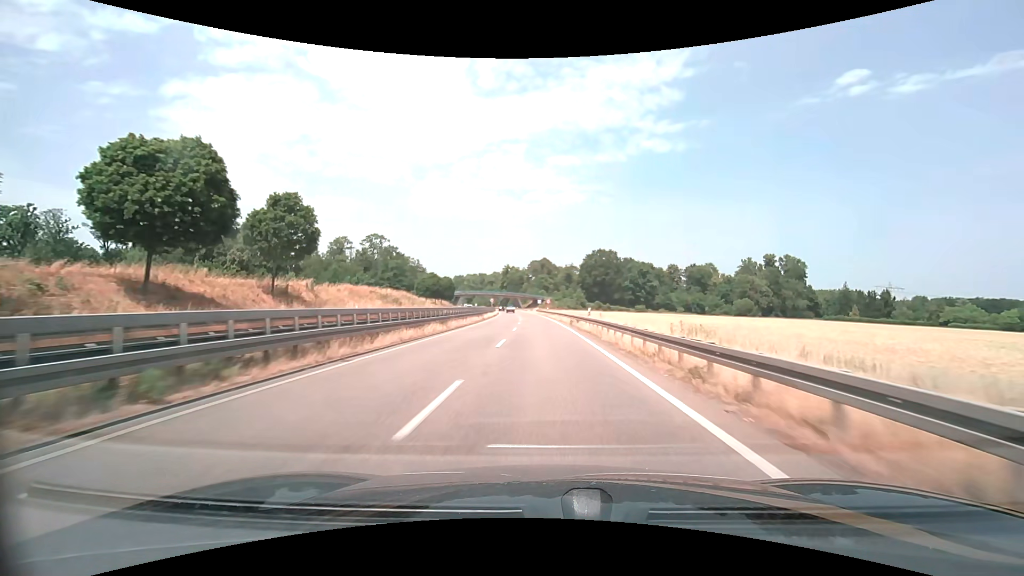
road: trunk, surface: asphalt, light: Day
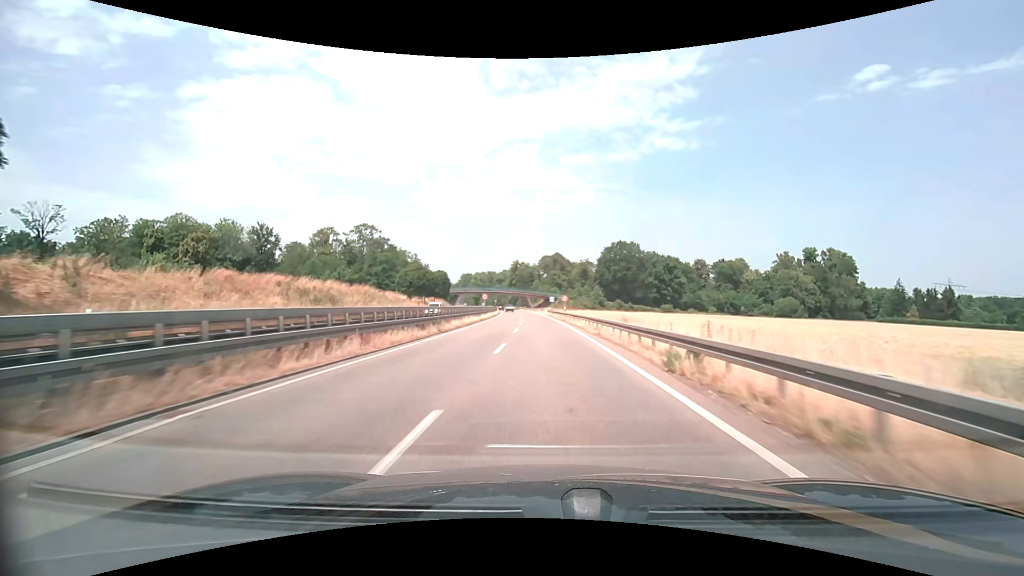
(-0.3, +26.5) m; -1°
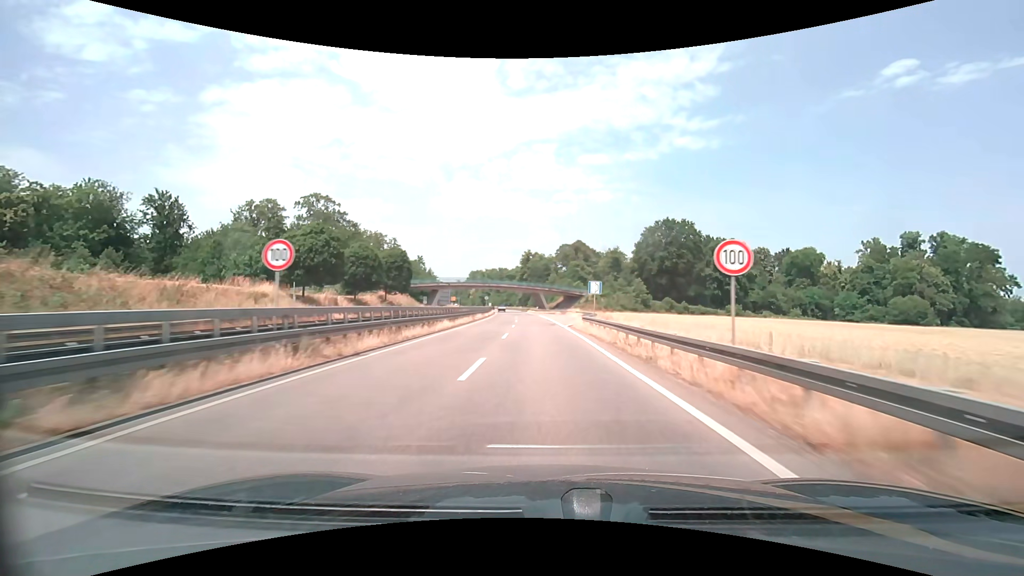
(-1.0, +52.9) m; -2°
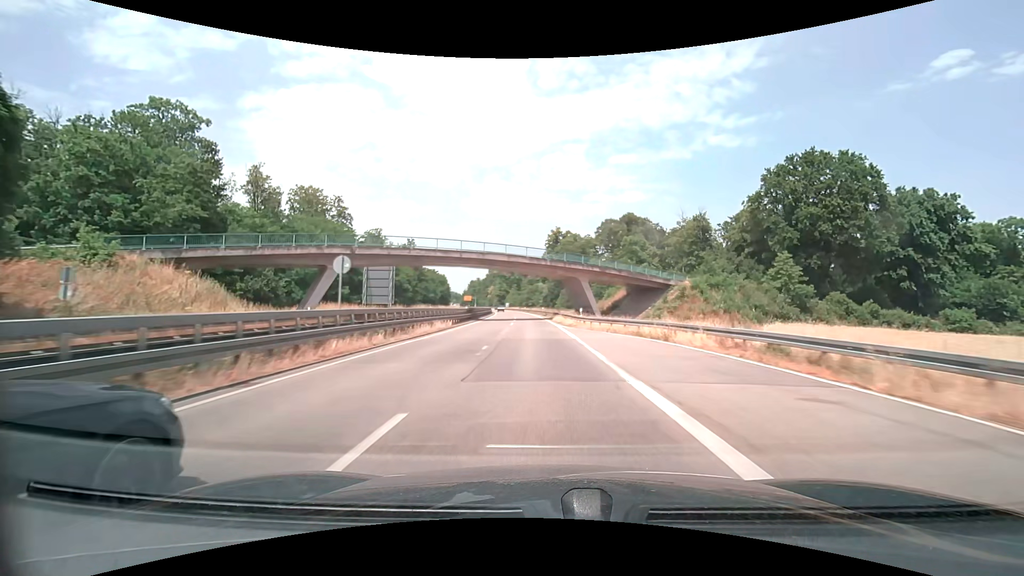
(-1.9, +66.1) m; -3°
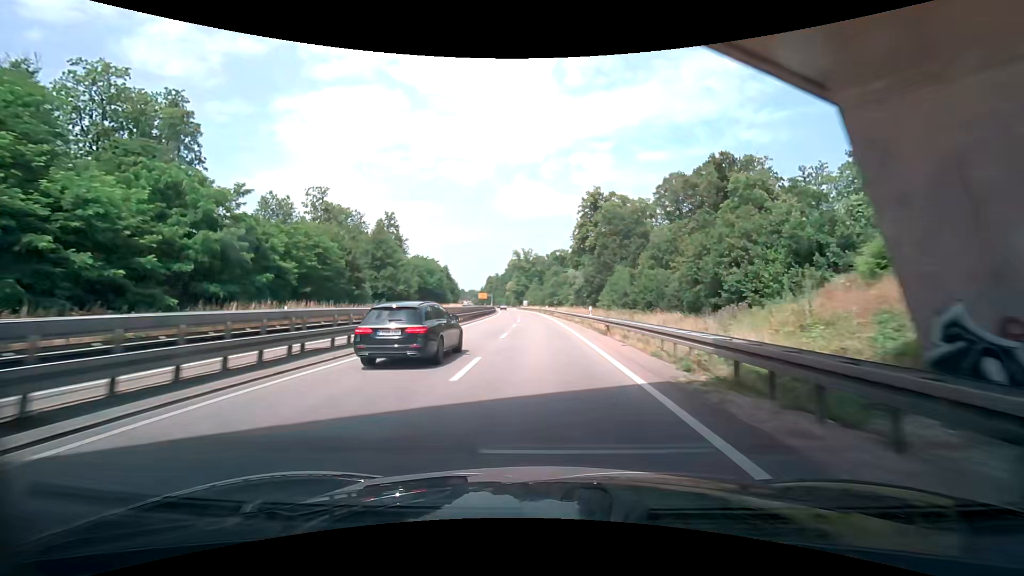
(-1.4, +52.9) m; -3°
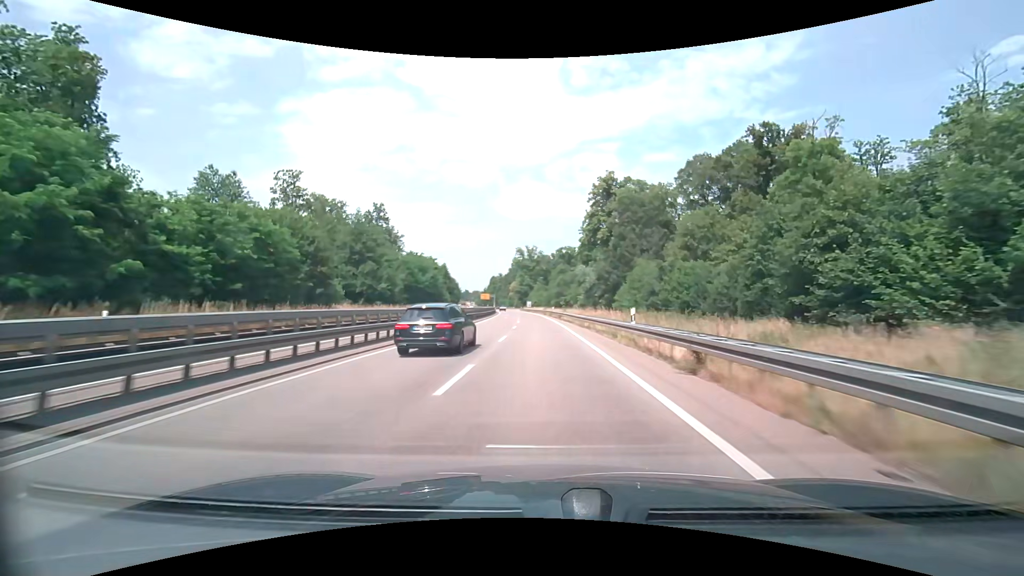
(0.0, +13.2) m; 0°
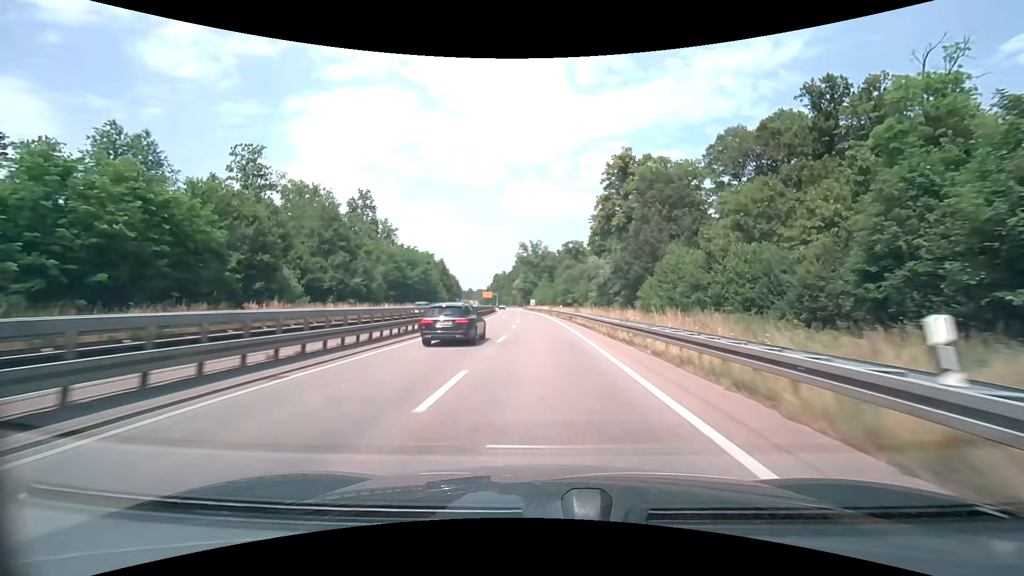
(-0.1, +13.1) m; -1°
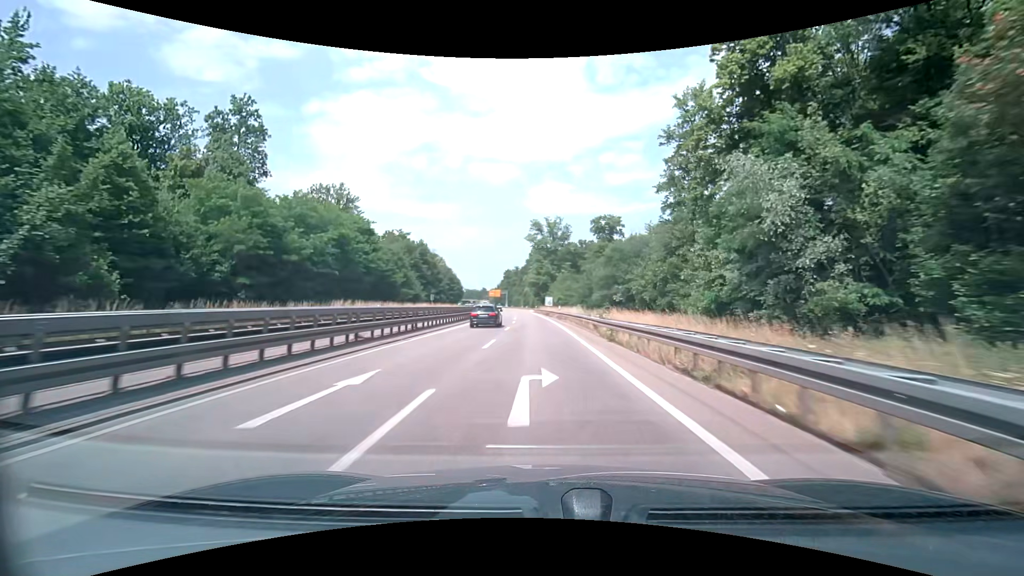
(-1.0, +49.9) m; -2°
(0, +10) (0, +20) (0, +30) (0, +40) (-1, +50) (-1, +60) (-2, +70) (-2, +80) (-3, +90) (-4, +100) m
